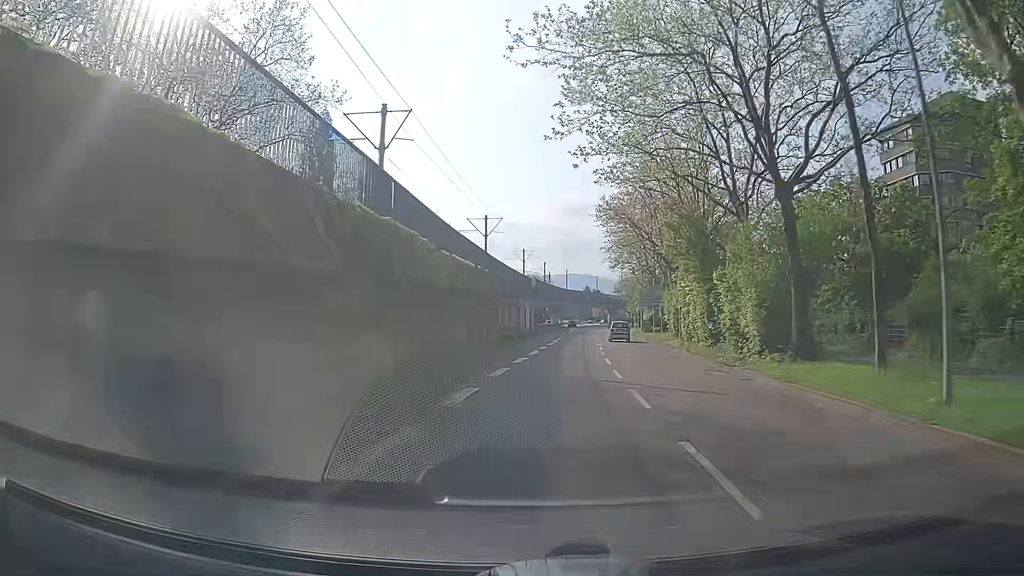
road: tertiary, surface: asphalt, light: Day
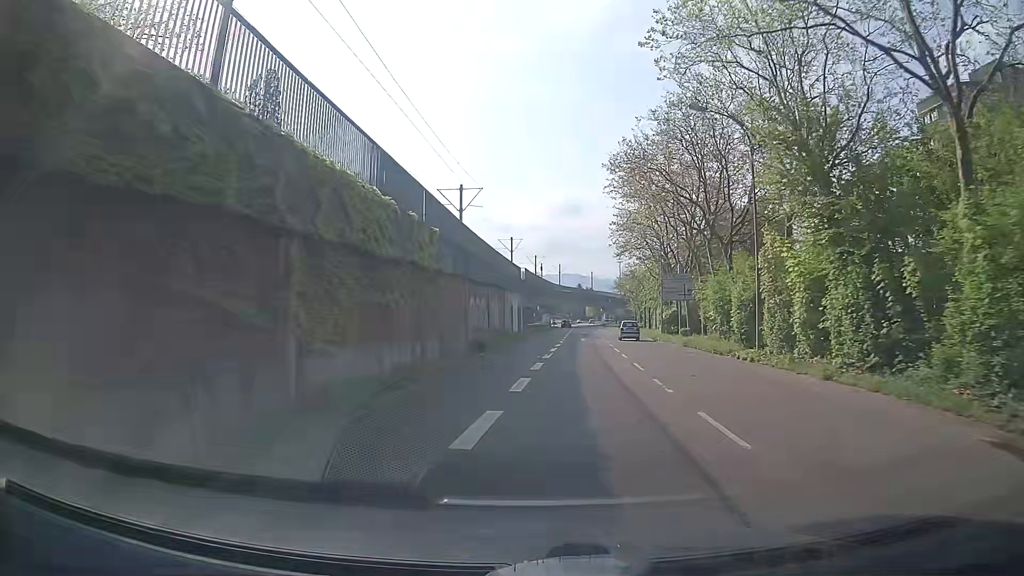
(+0.1, +15.5) m; +1°
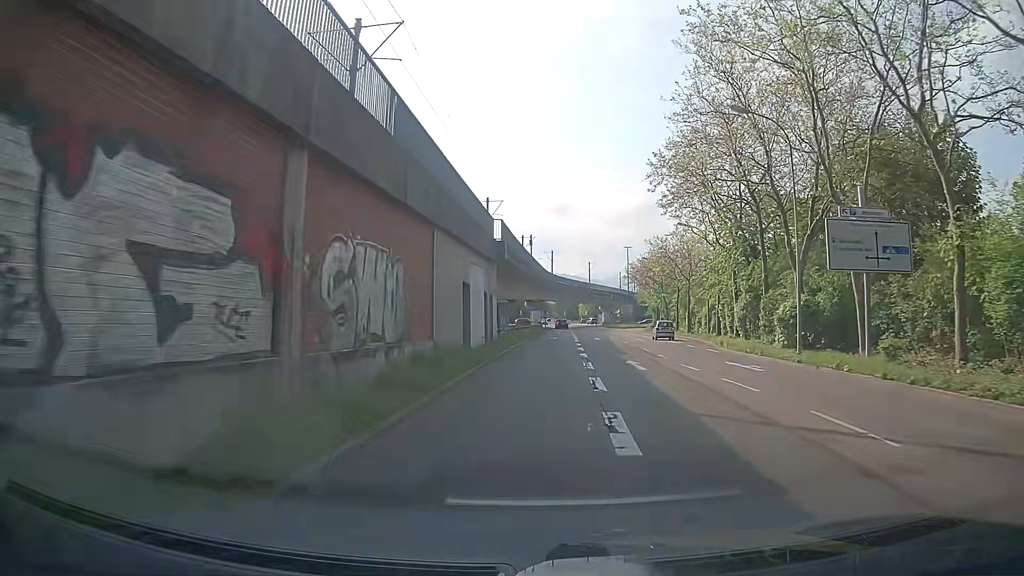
(+0.1, +30.6) m; +1°
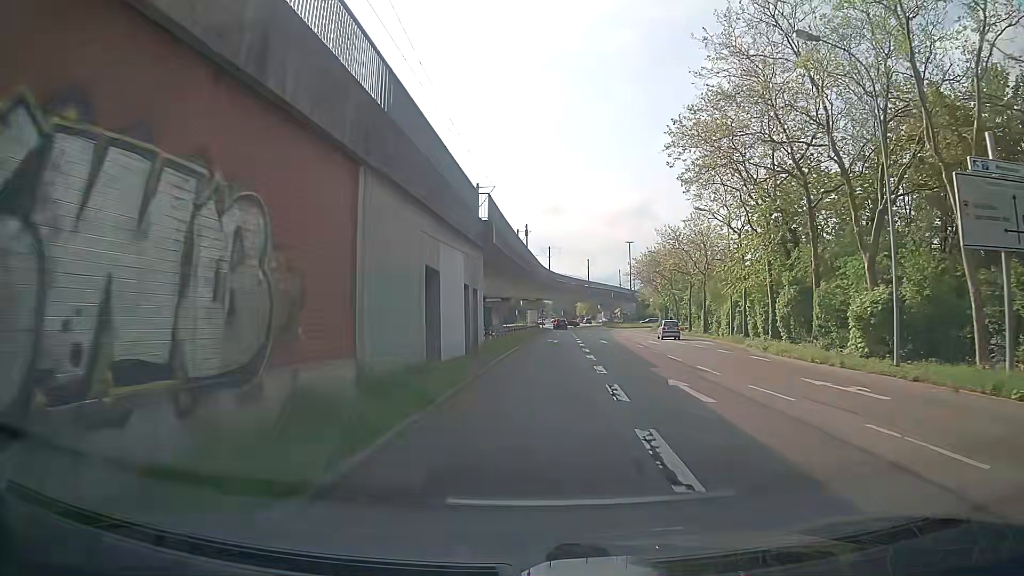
(0.0, +7.4) m; 0°
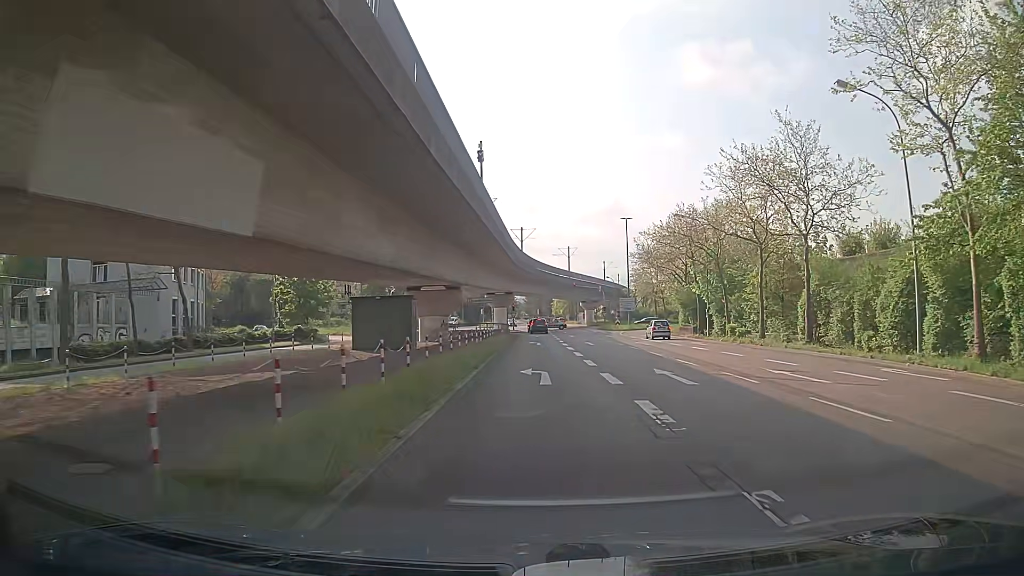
(+0.5, +27.0) m; +2°
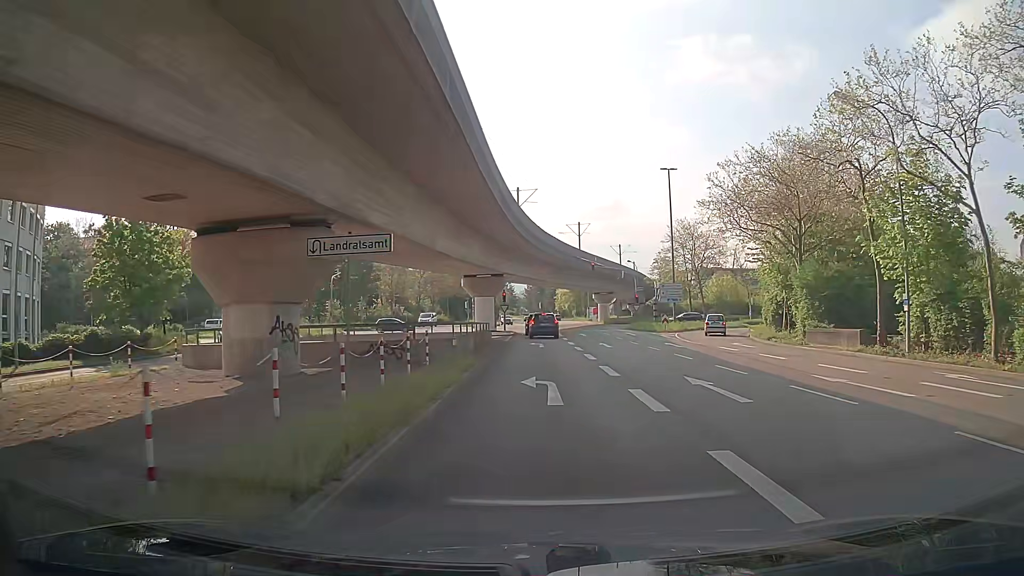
(+0.3, +28.2) m; 0°
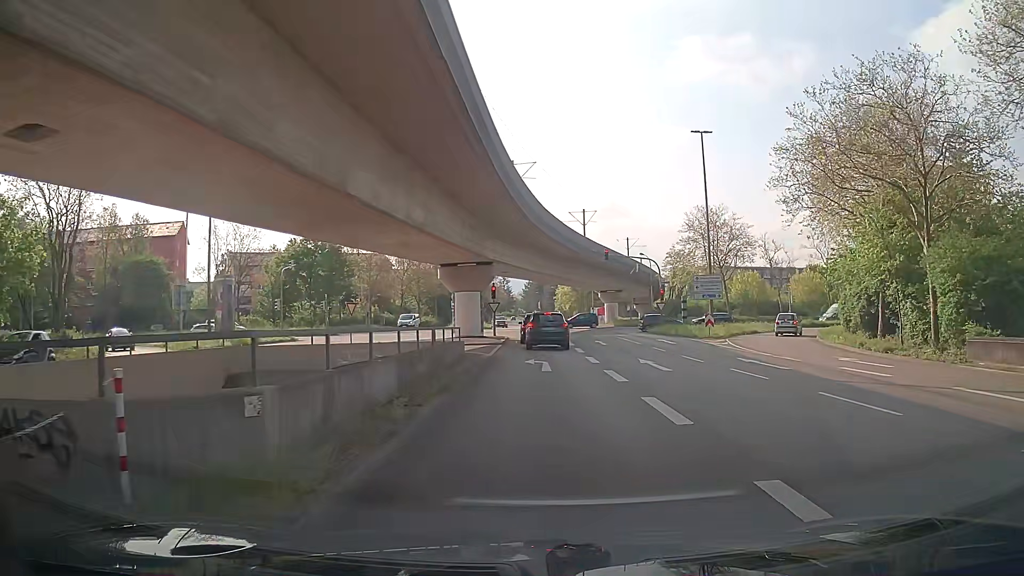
(+0.1, +13.1) m; 0°
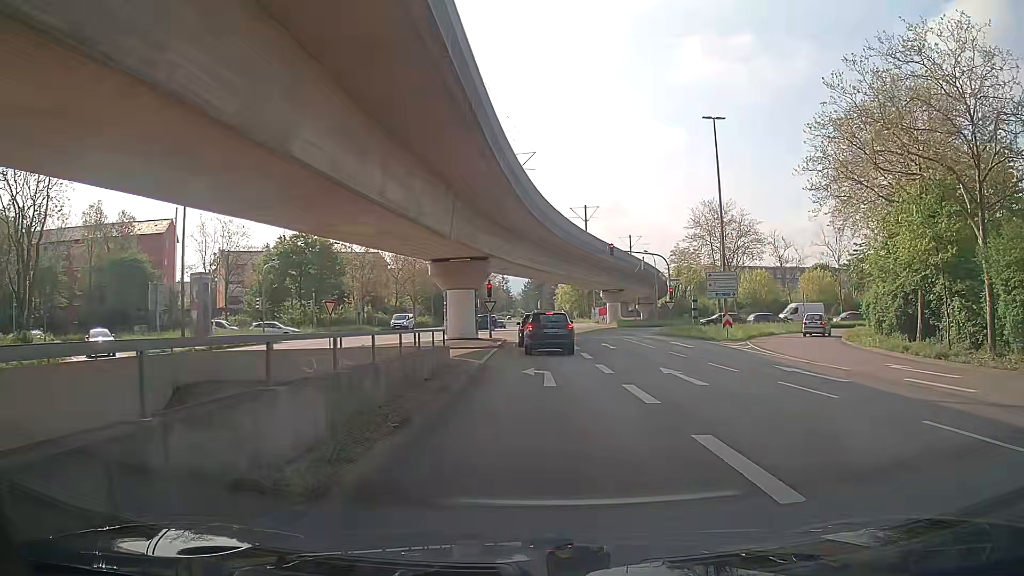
(0.0, +3.6) m; +1°
